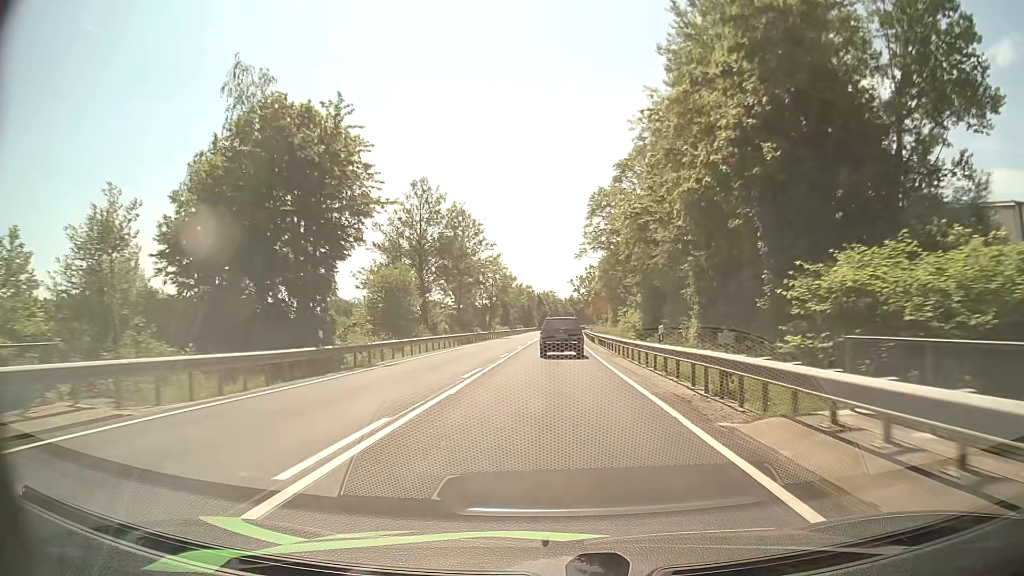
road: primary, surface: asphalt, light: Day
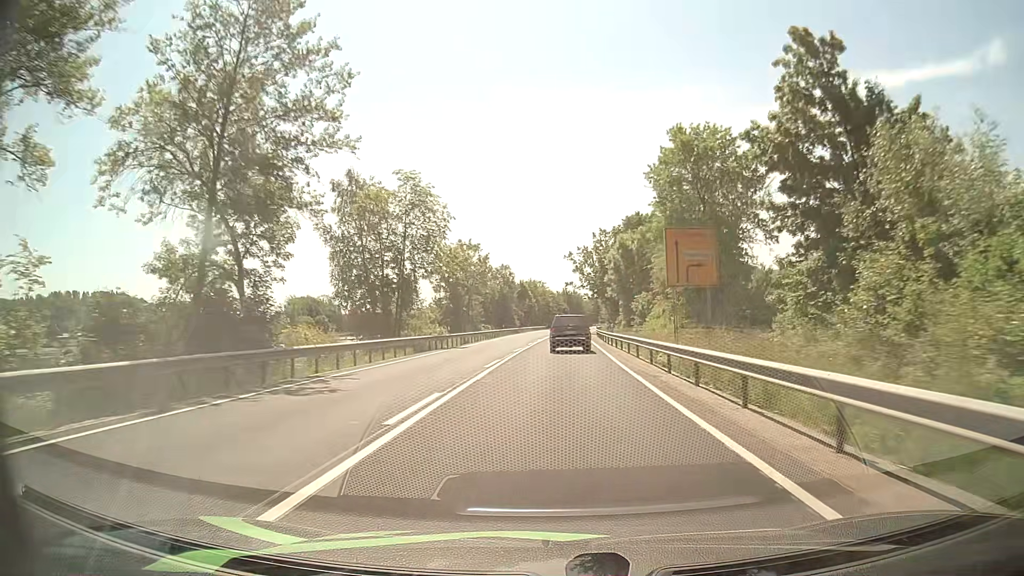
(+0.6, +56.7) m; +1°
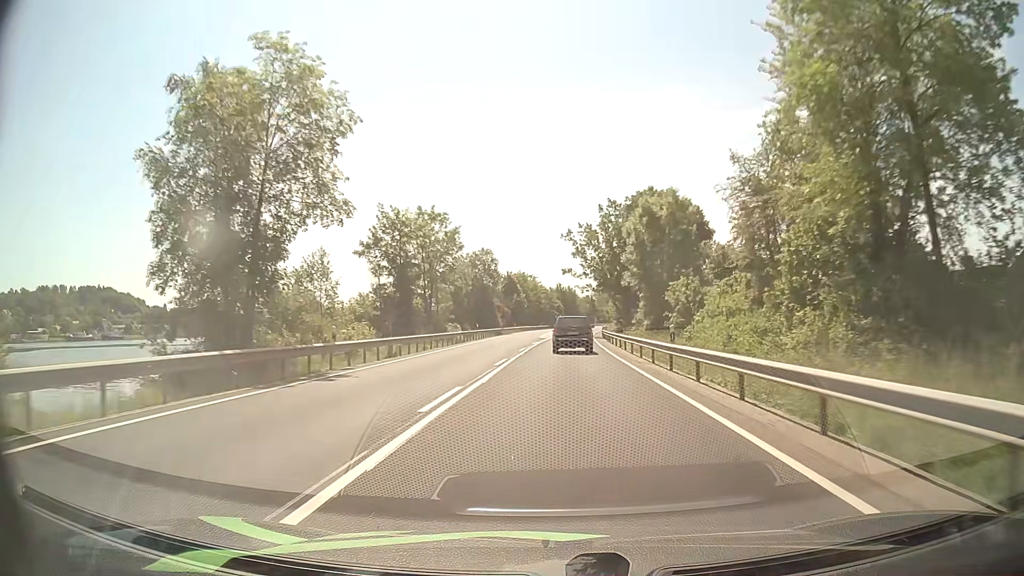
(+0.2, +22.9) m; +1°
(0, +10) (0, +20) (+1, +30) (+1, +40) (+1, +50) (+2, +60) (+2, +70) (+3, +80) (+4, +90) (+4, +100) m
